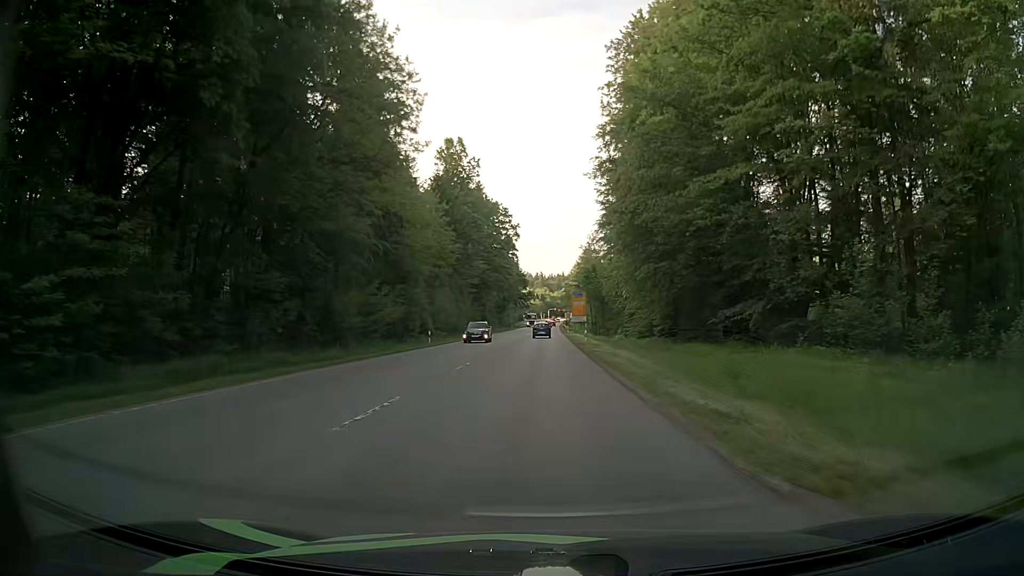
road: secondary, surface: asphalt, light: Day
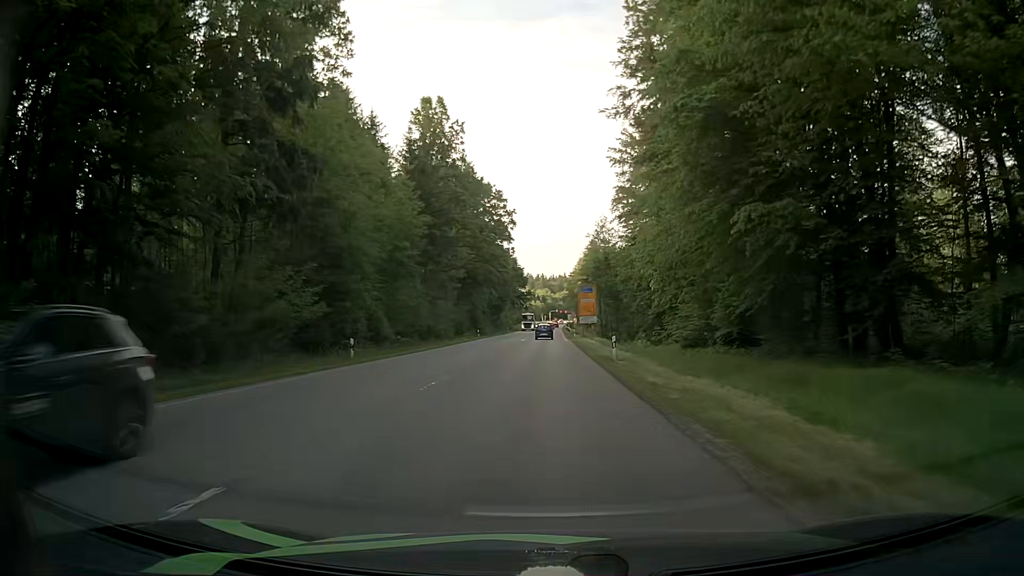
(-0.1, +18.4) m; -1°
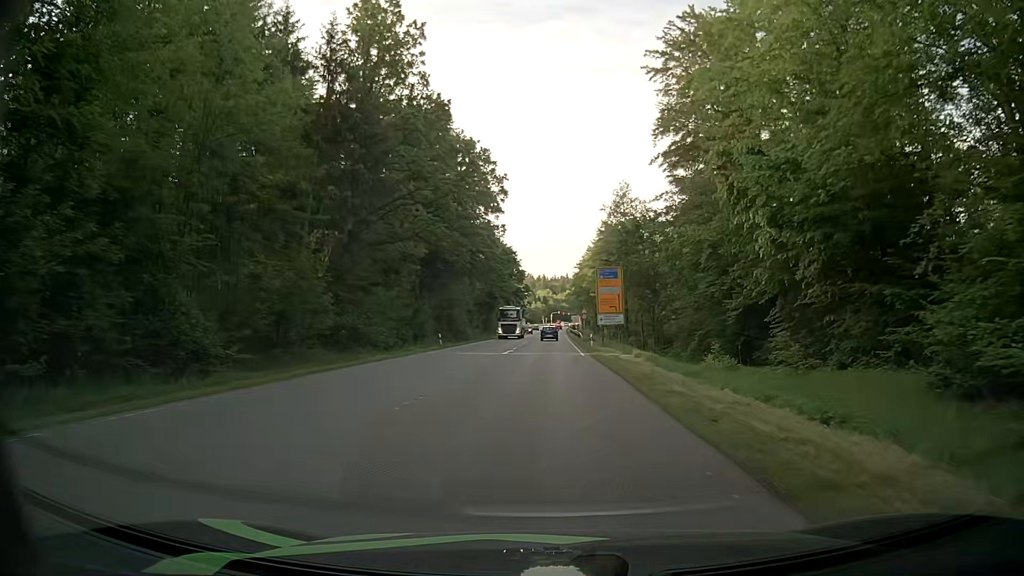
(+0.4, +26.7) m; +1°
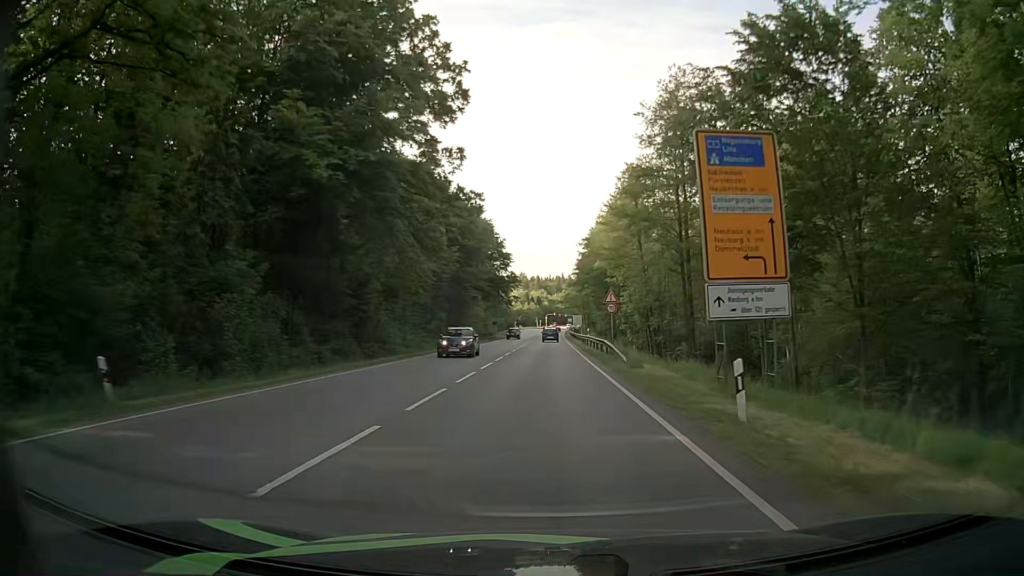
(-0.1, +36.8) m; 0°
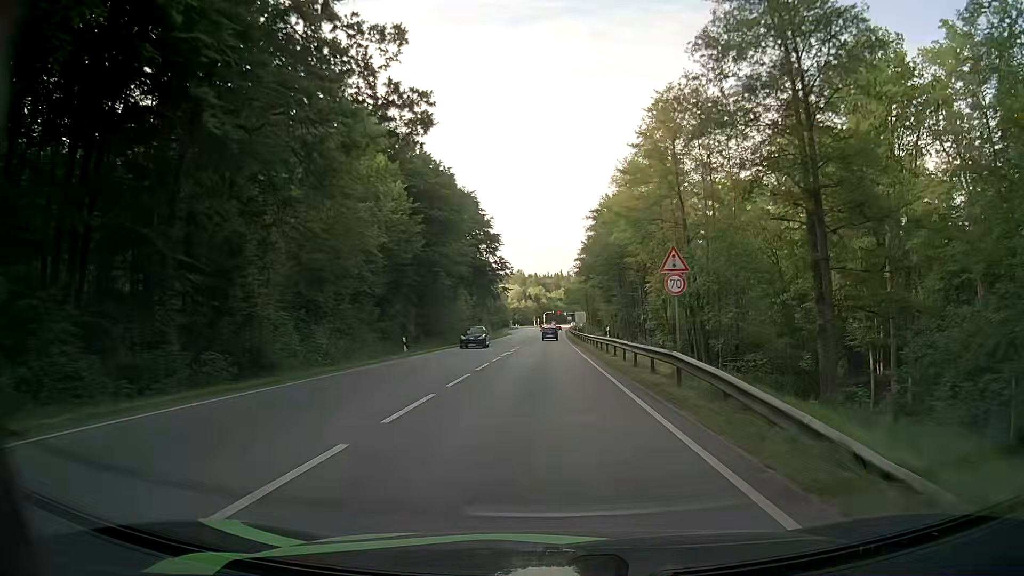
(+0.1, +19.8) m; +1°
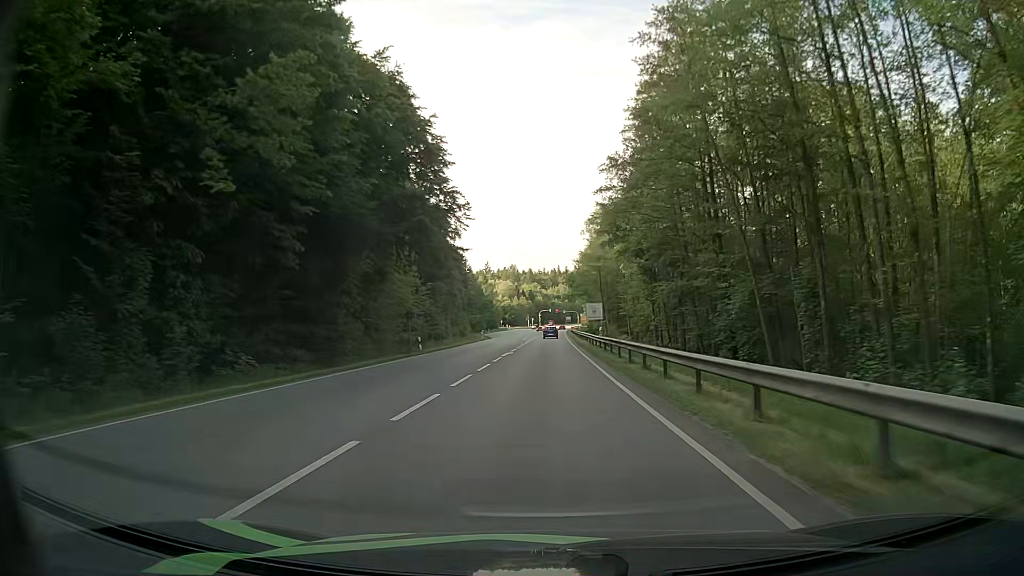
(-0.1, +41.9) m; 0°
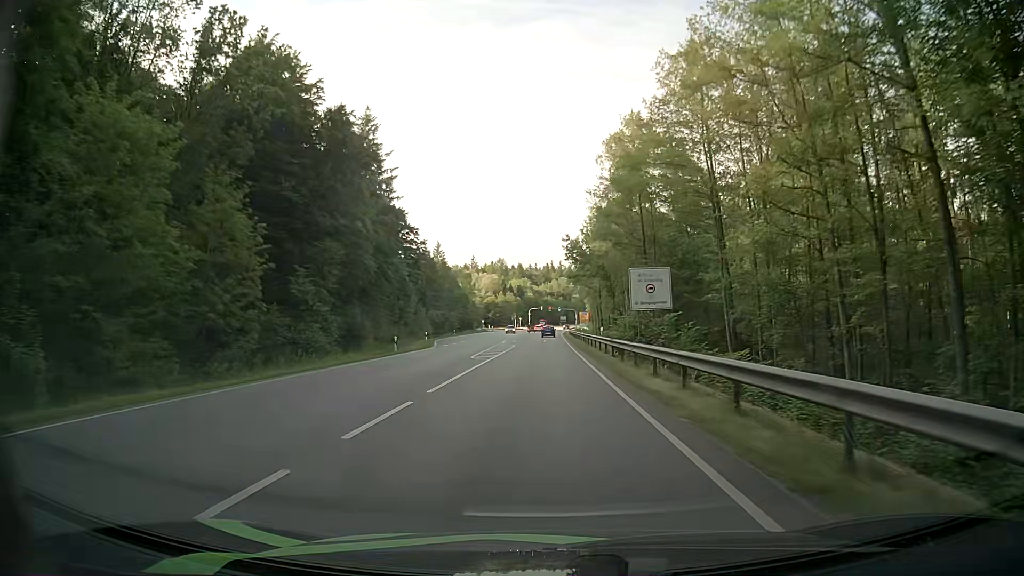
(+0.3, +43.9) m; 0°
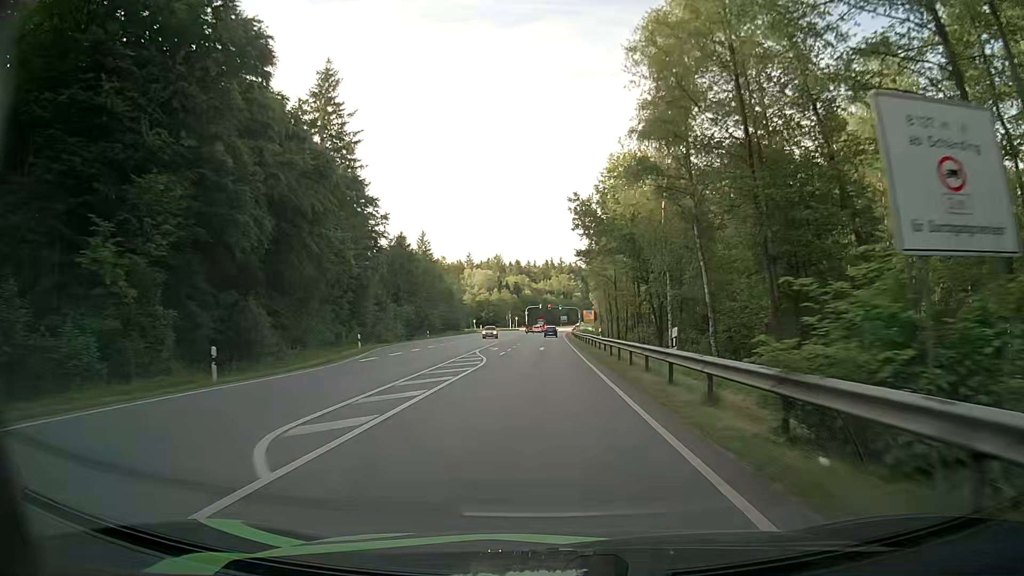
(+0.1, +22.4) m; 0°
(0, +10) (0, +20) (0, +30) (0, +40) (0, +50) (0, +60) (0, +70) (0, +80) (0, +90) (+1, +100) m
